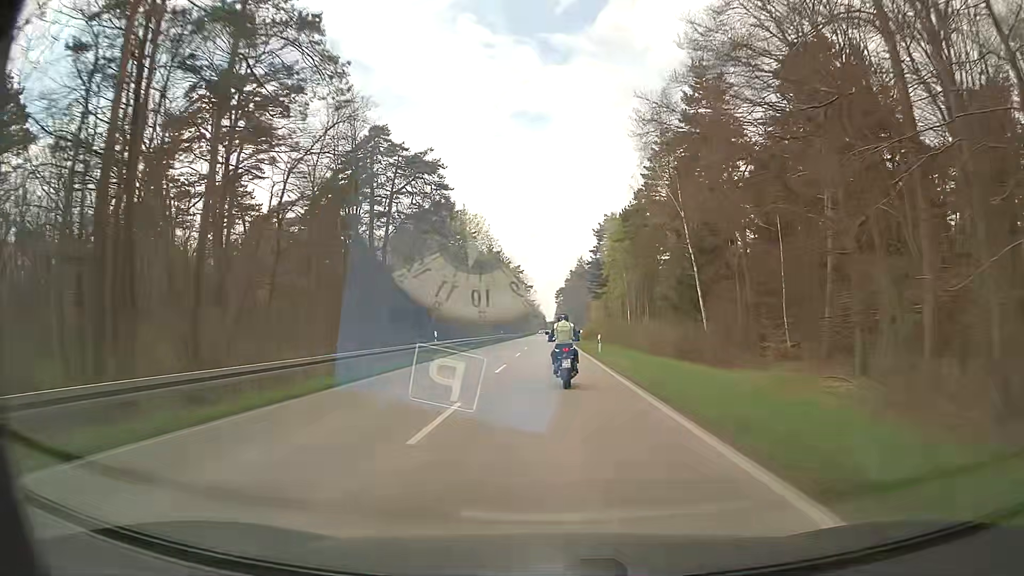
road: primary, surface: asphalt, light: Day
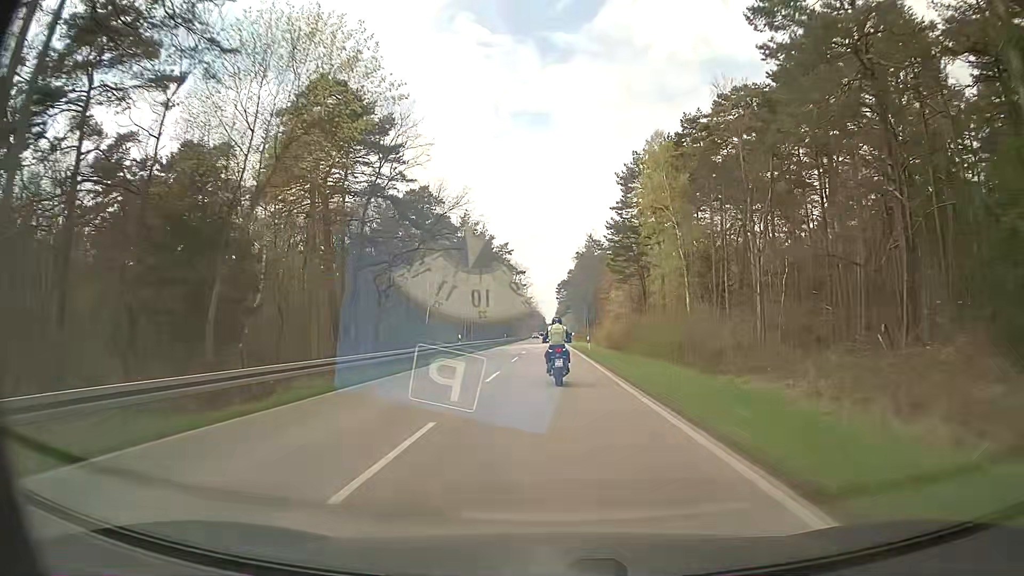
(+0.2, +40.1) m; 0°
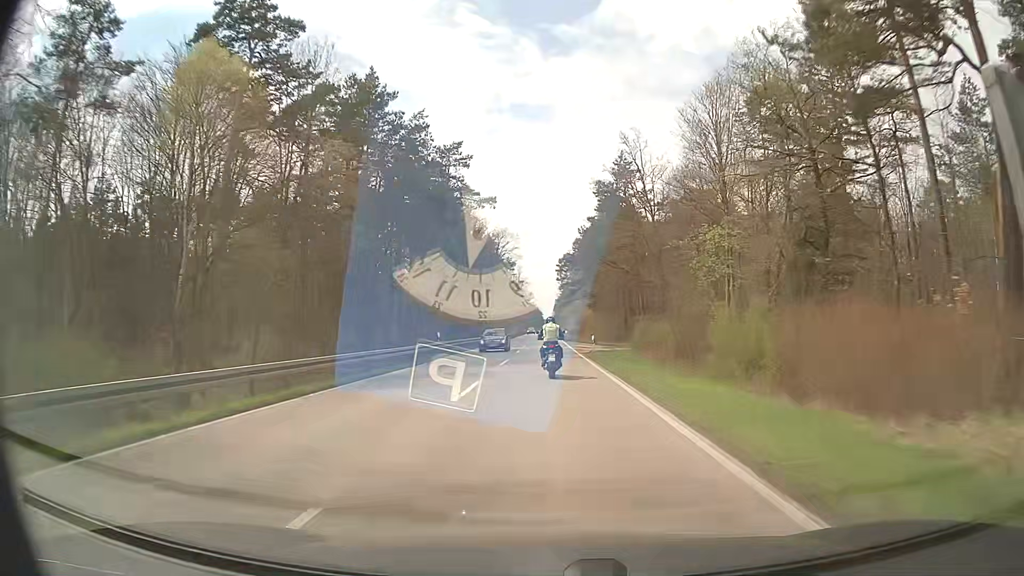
(-0.1, +55.1) m; 0°
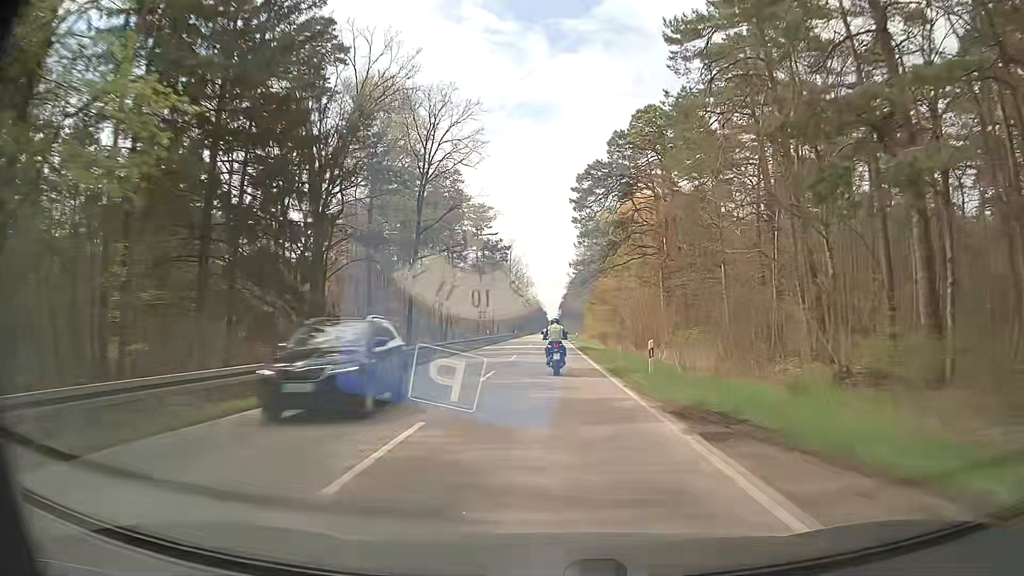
(-0.2, +70.8) m; 0°
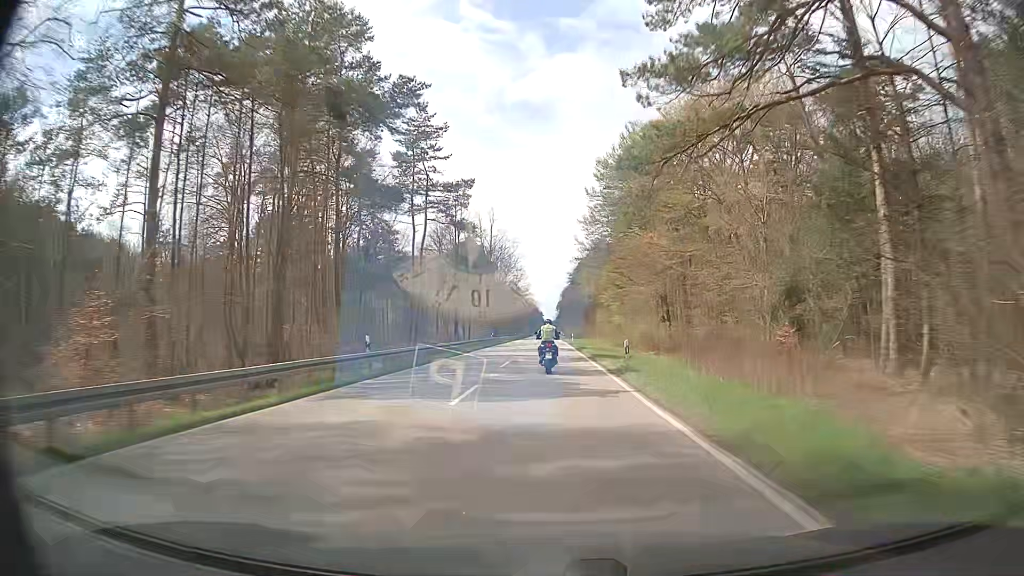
(-0.1, +43.3) m; -1°
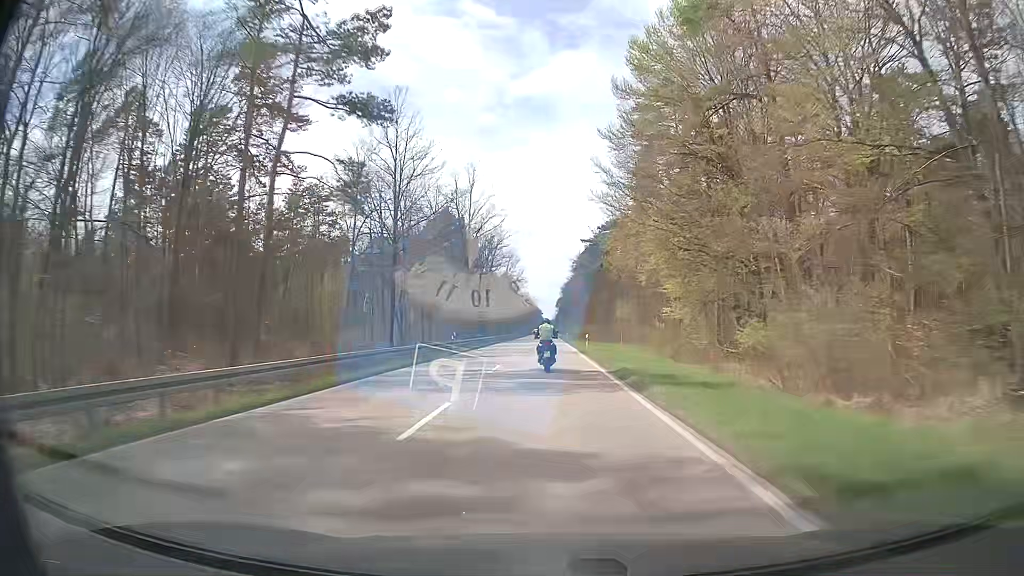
(+0.3, +29.2) m; +1°
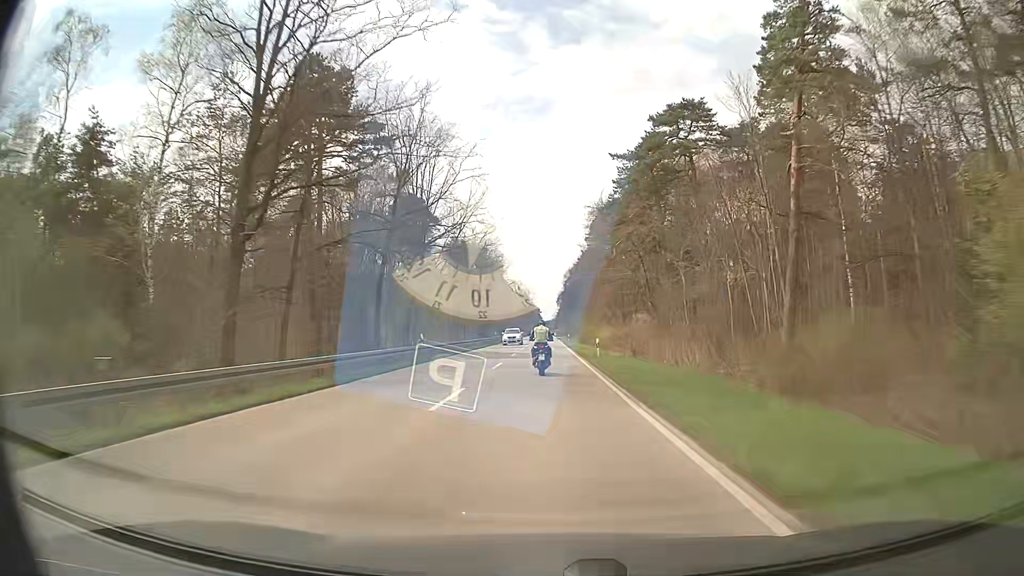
(-0.3, +59.5) m; 0°
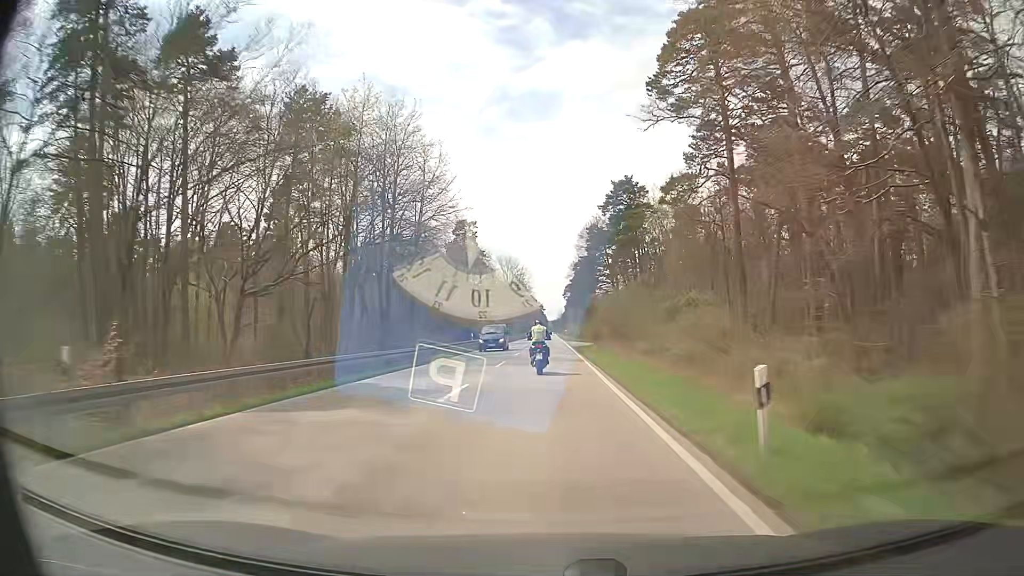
(+0.1, +73.9) m; -1°
(0, +10) (0, +20) (0, +30) (0, +40) (0, +50) (0, +60) (0, +70) (0, +80) (+1, +90) (+1, +100) m
